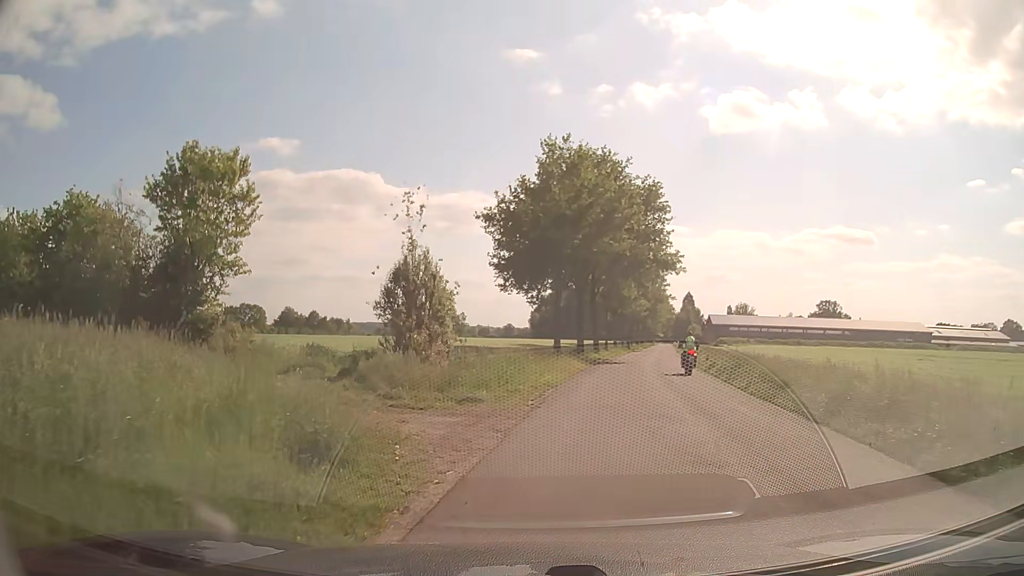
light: Day
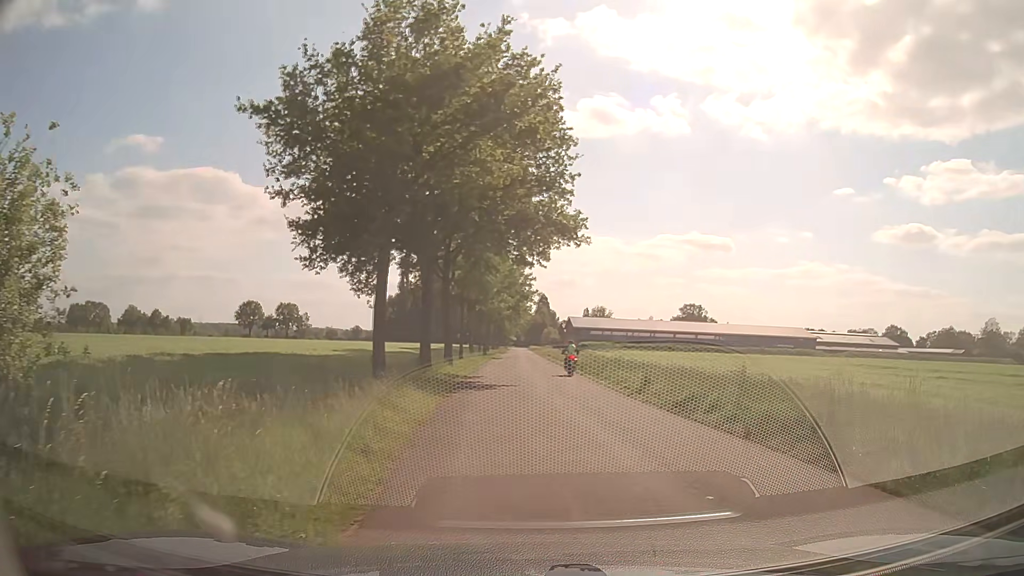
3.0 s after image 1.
(+1.0, +14.9) m; +14°
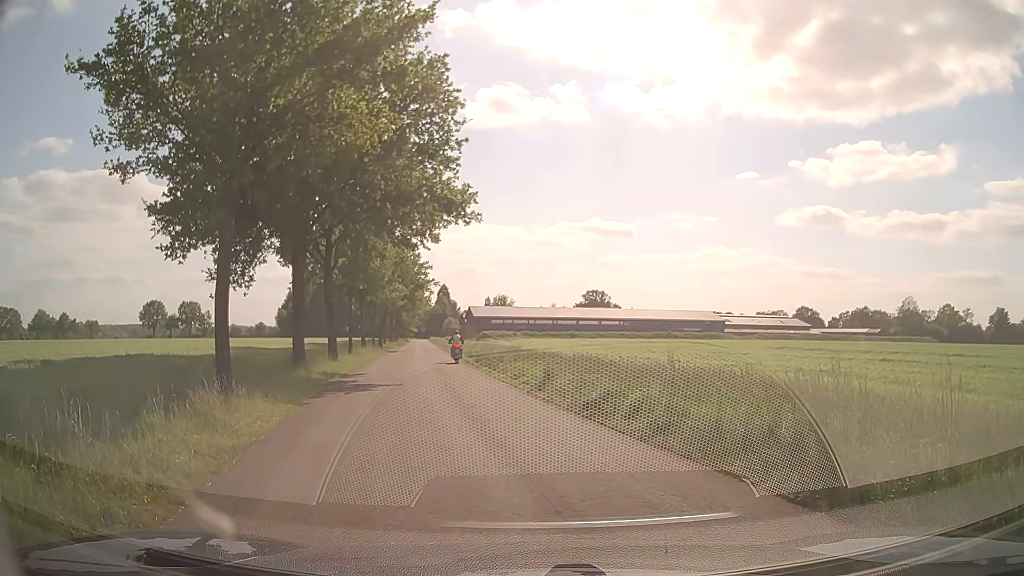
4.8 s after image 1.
(+0.3, +3.0) m; +8°
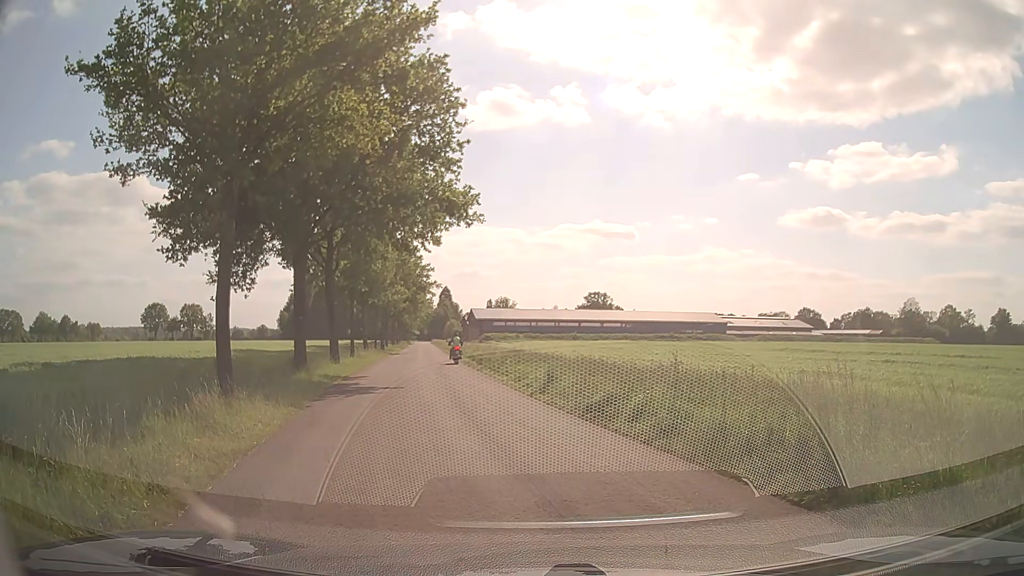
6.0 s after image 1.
(0.0, +0.1) m; 0°
